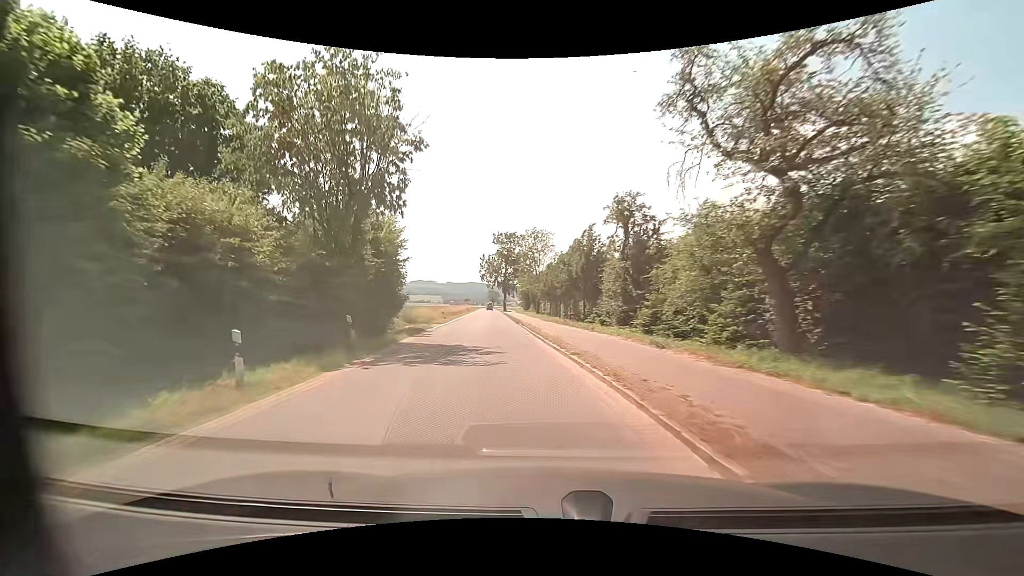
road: tertiary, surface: asphalt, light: Day
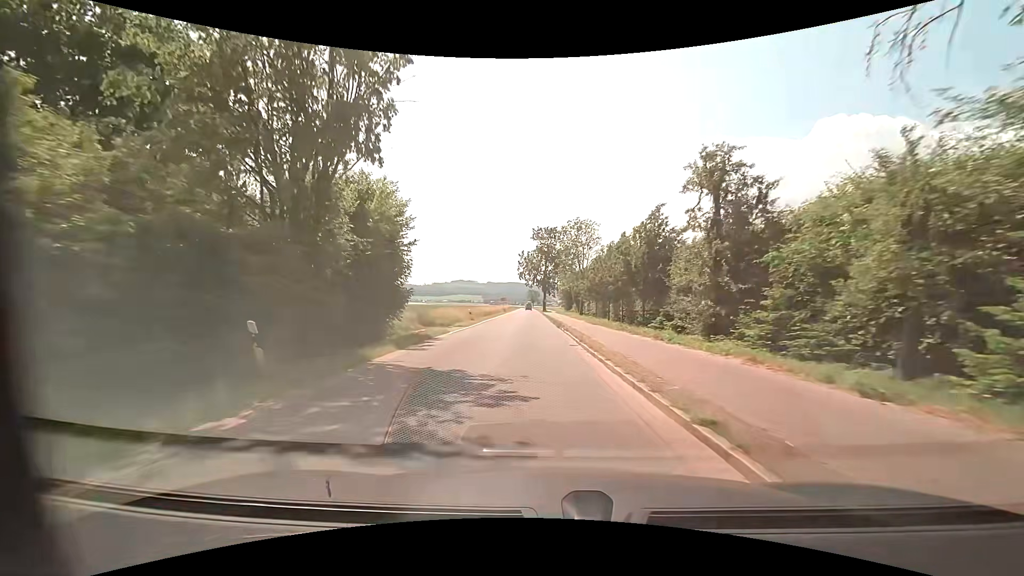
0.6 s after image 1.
(-0.4, +7.4) m; -5°
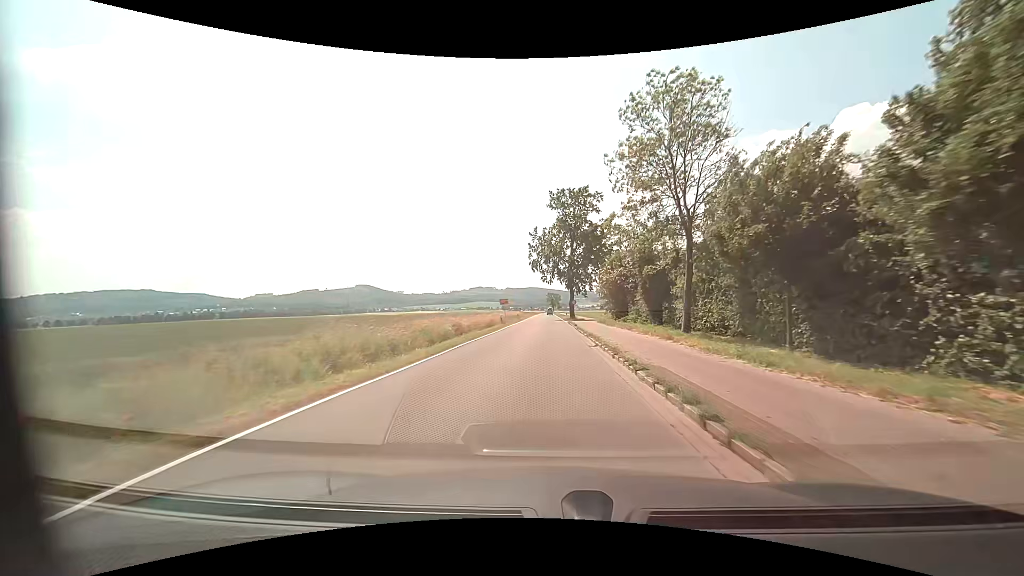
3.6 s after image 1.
(-1.1, +37.9) m; -2°
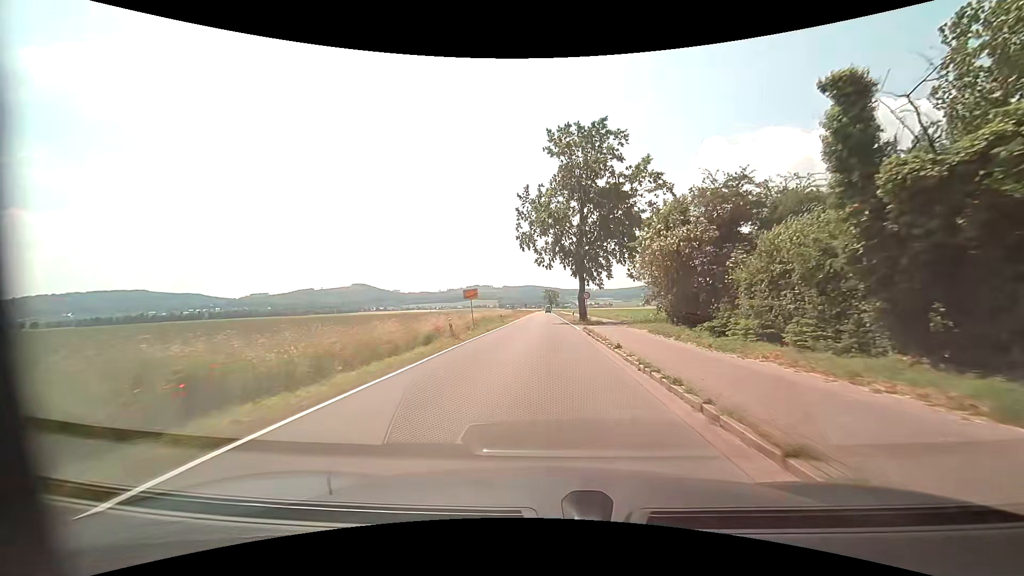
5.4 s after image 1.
(0.0, +23.4) m; 0°
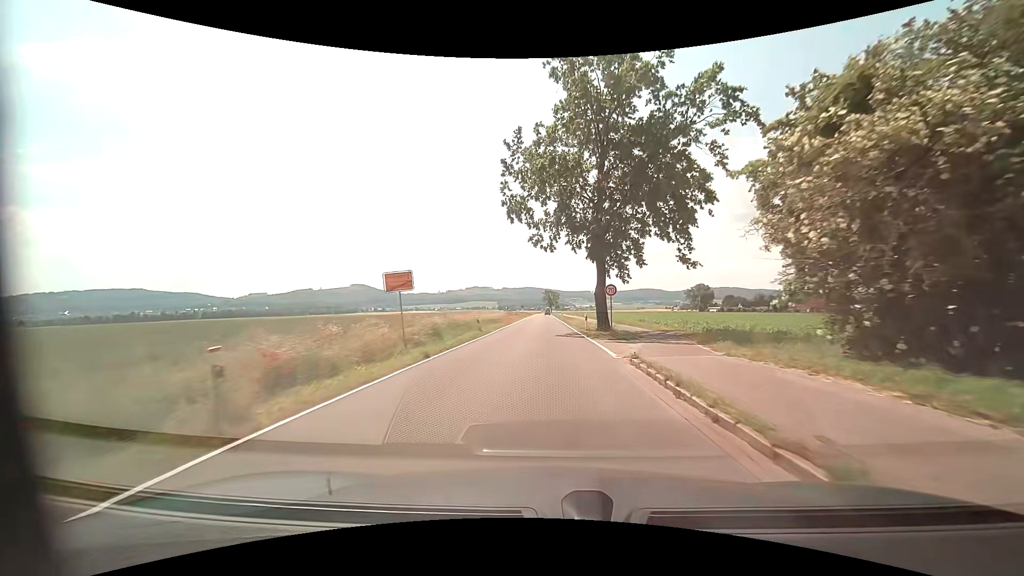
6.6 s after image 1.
(+0.2, +15.9) m; +1°
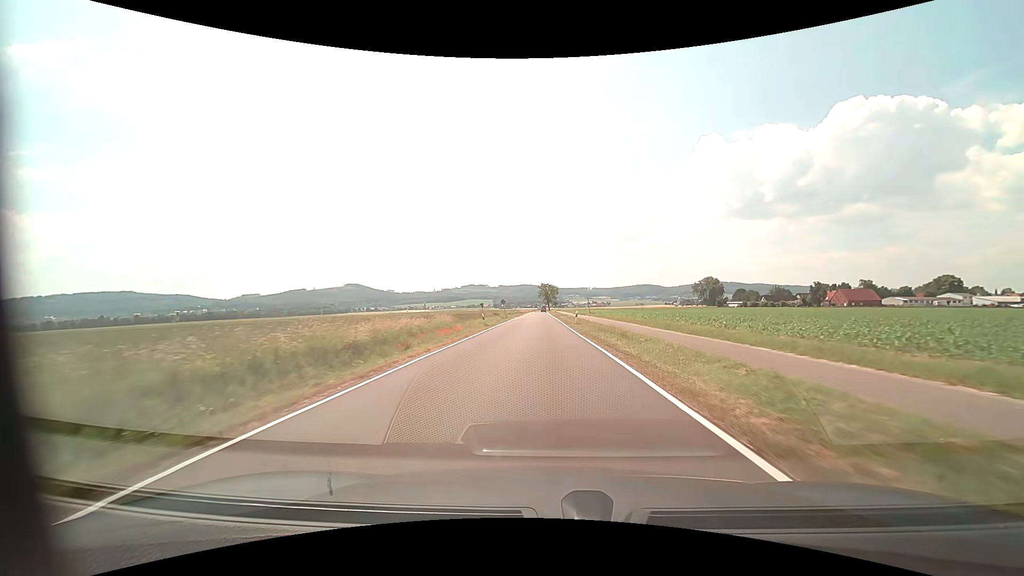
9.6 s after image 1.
(-0.1, +44.5) m; 0°
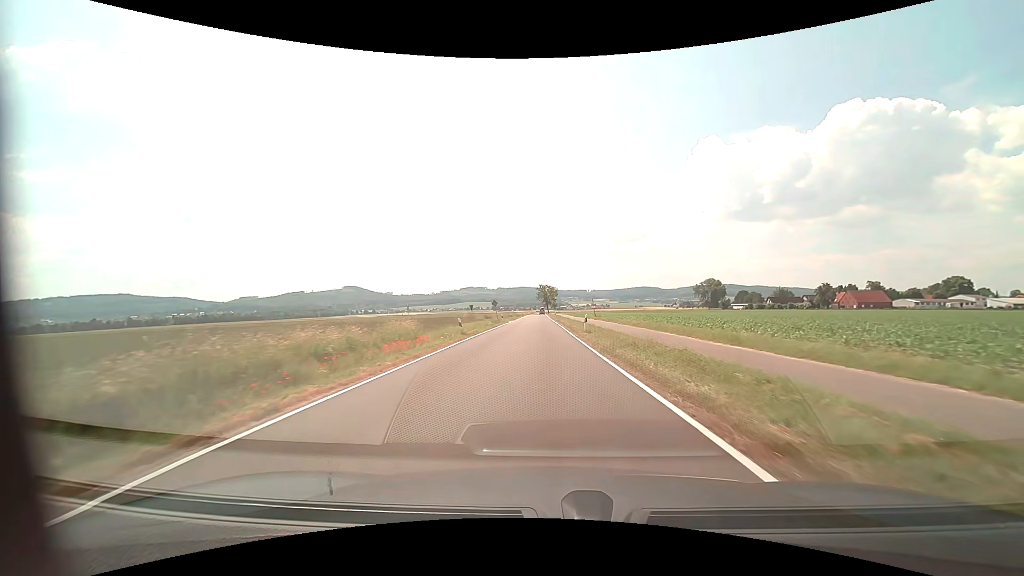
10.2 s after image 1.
(0.0, +9.8) m; 0°
(0, +10) (0, +20) (0, +30) (0, +40) (0, +50) (0, +60) (-1, +70) (-1, +80) (-1, +90) (-1, +100) m
